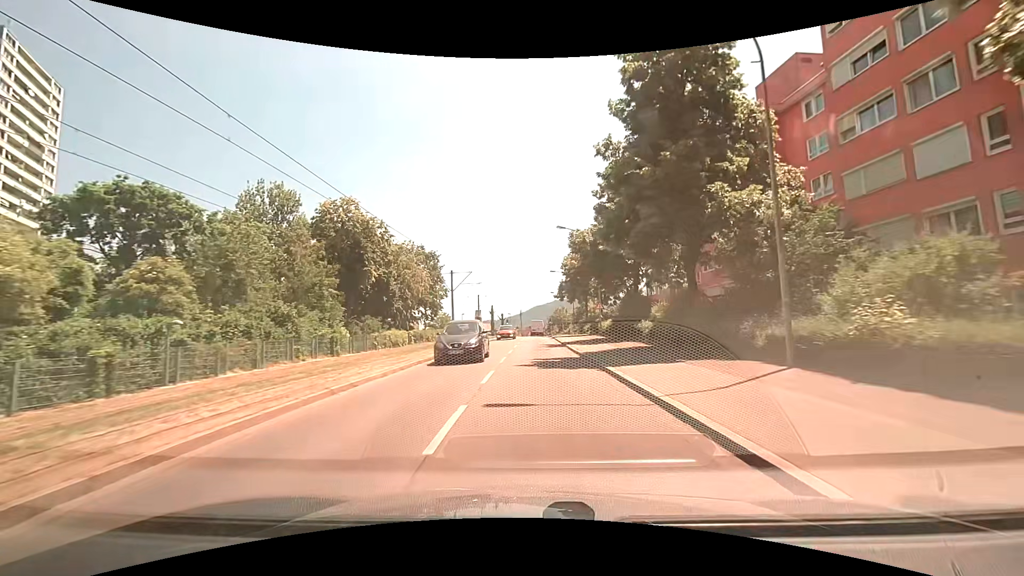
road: tertiary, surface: asphalt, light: Day
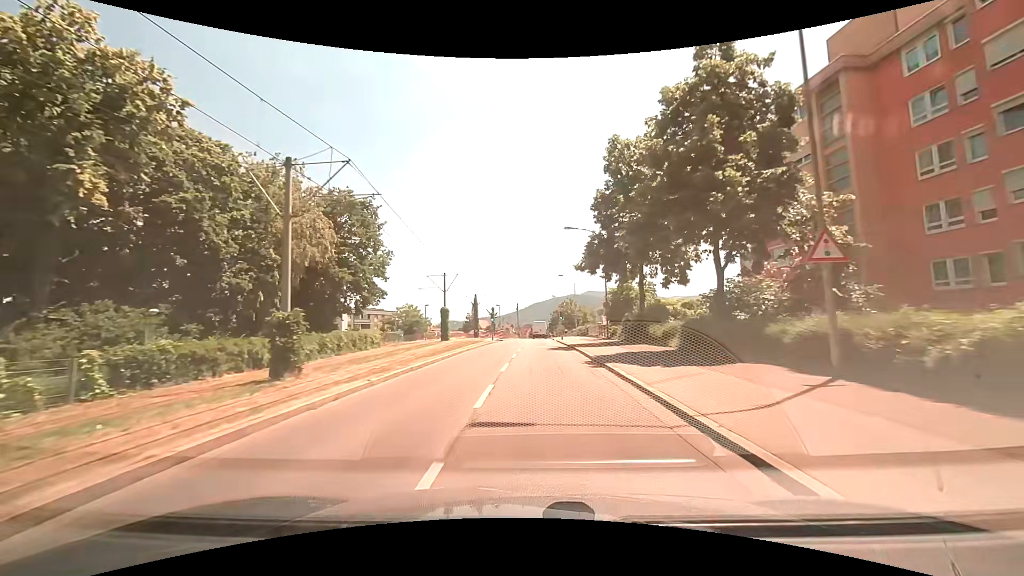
(-0.2, +33.6) m; -1°
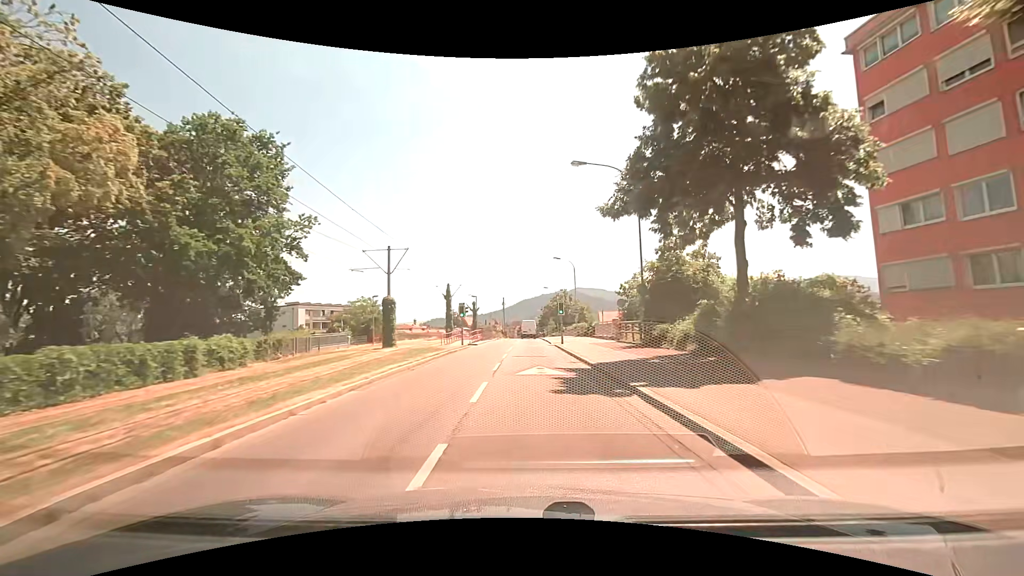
(+0.2, +17.2) m; +2°
